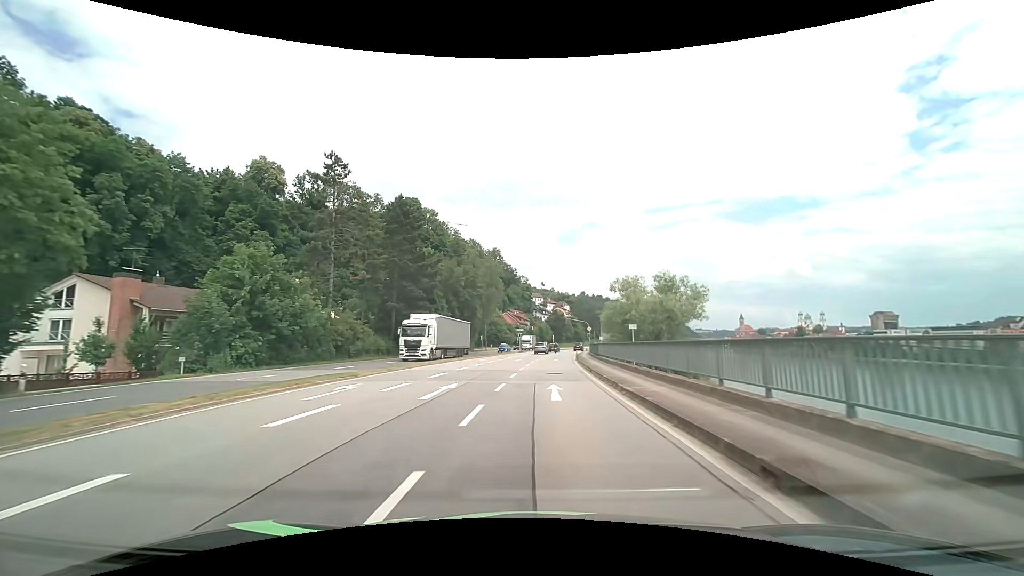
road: primary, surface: asphalt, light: Day
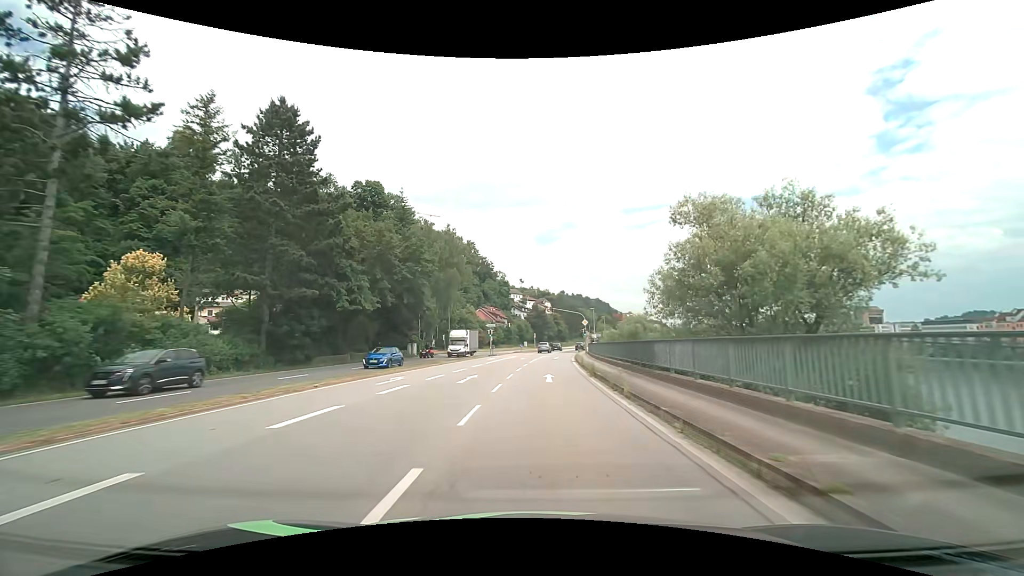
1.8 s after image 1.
(+0.6, +23.7) m; +2°
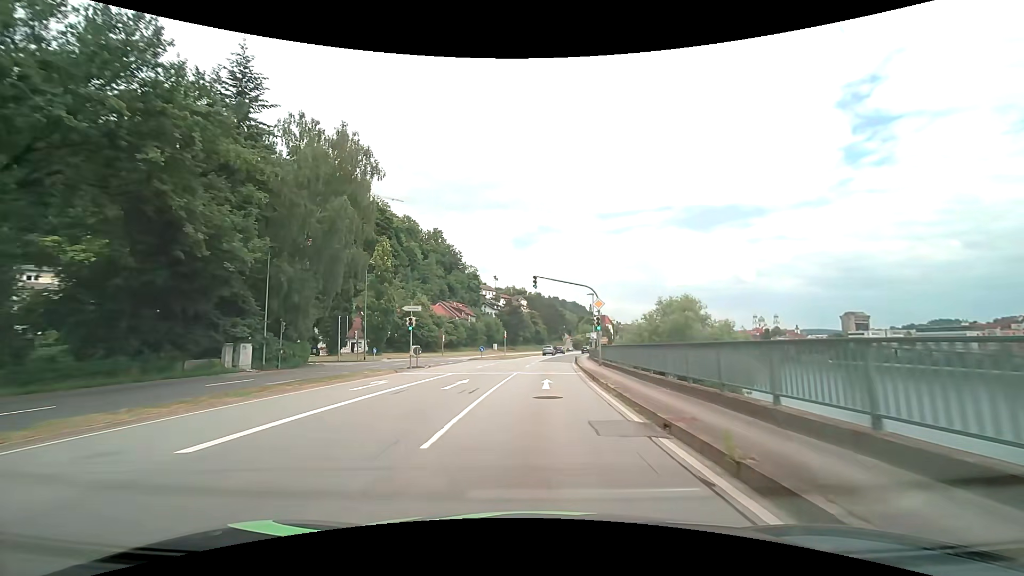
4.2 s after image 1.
(+0.9, +31.8) m; +3°
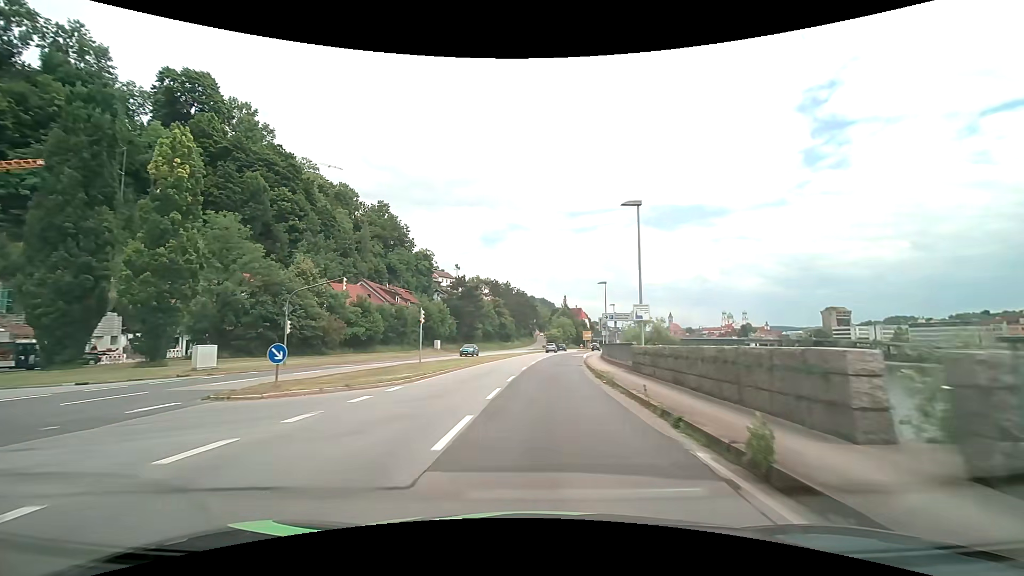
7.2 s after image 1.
(+1.0, +39.7) m; +3°
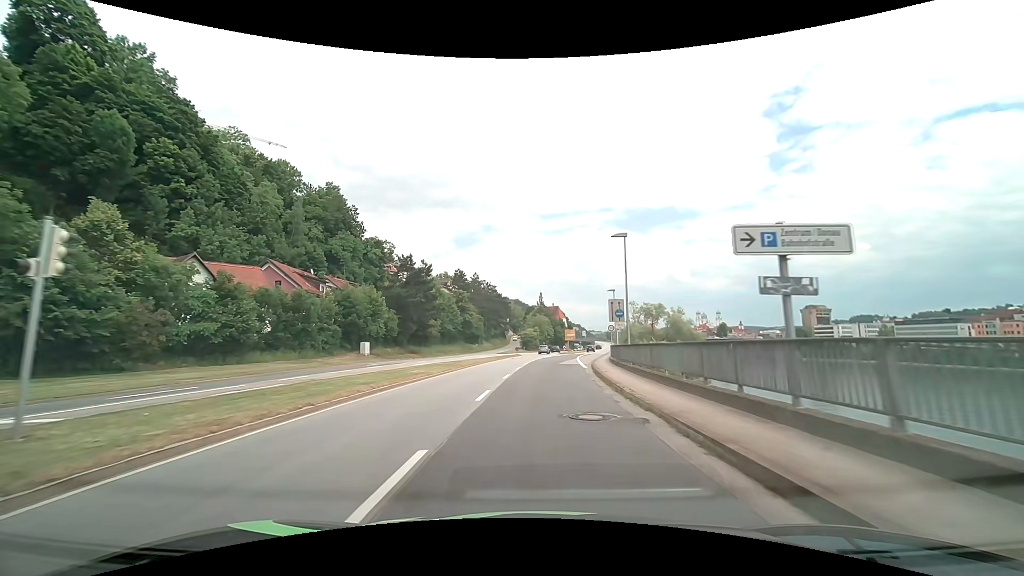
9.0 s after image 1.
(+0.7, +23.7) m; +3°
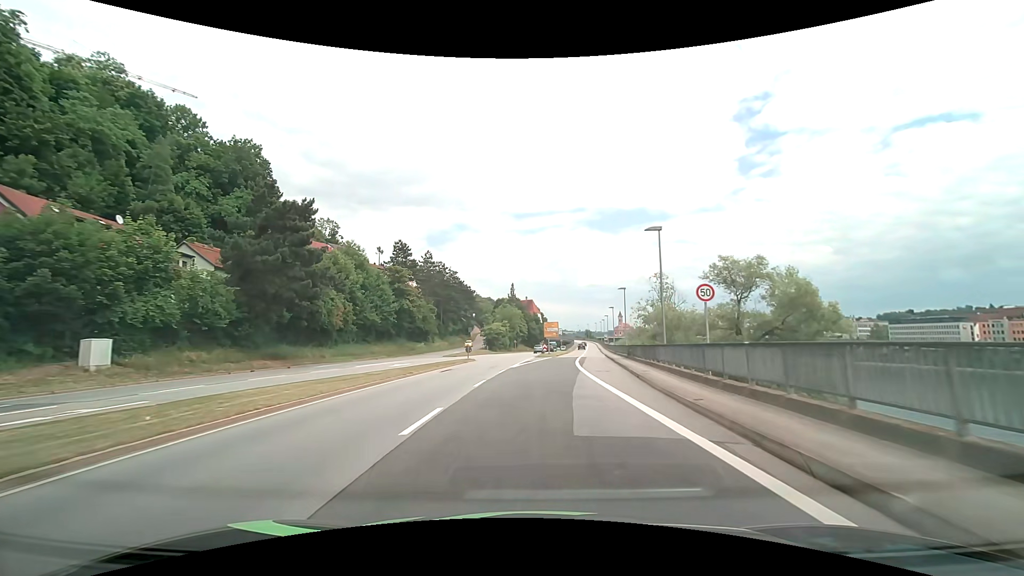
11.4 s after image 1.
(+0.9, +31.6) m; +3°
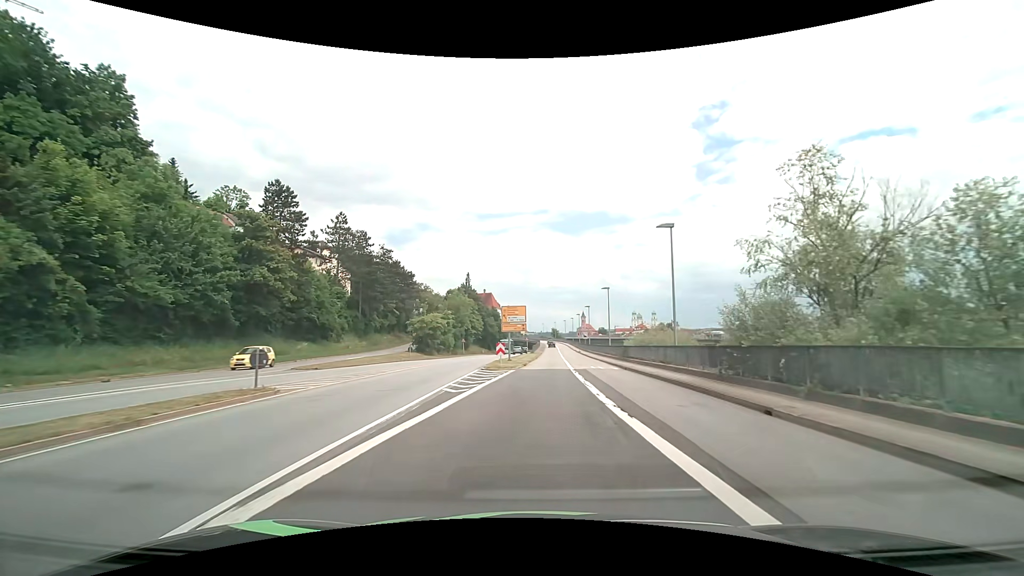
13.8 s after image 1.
(+1.0, +31.5) m; +4°
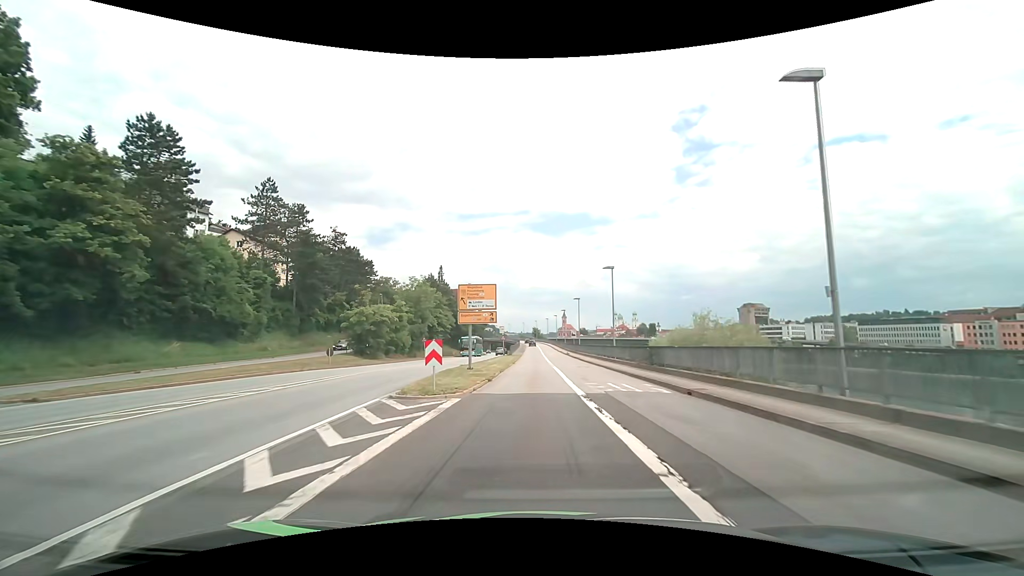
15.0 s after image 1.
(+0.4, +15.8) m; +2°
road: primary_link
(0, +10) (0, +20) (0, +30) (0, +40) (0, +50) (0, +60) (0, +70) (0, +80) (+1, +90) (+1, +100) m
